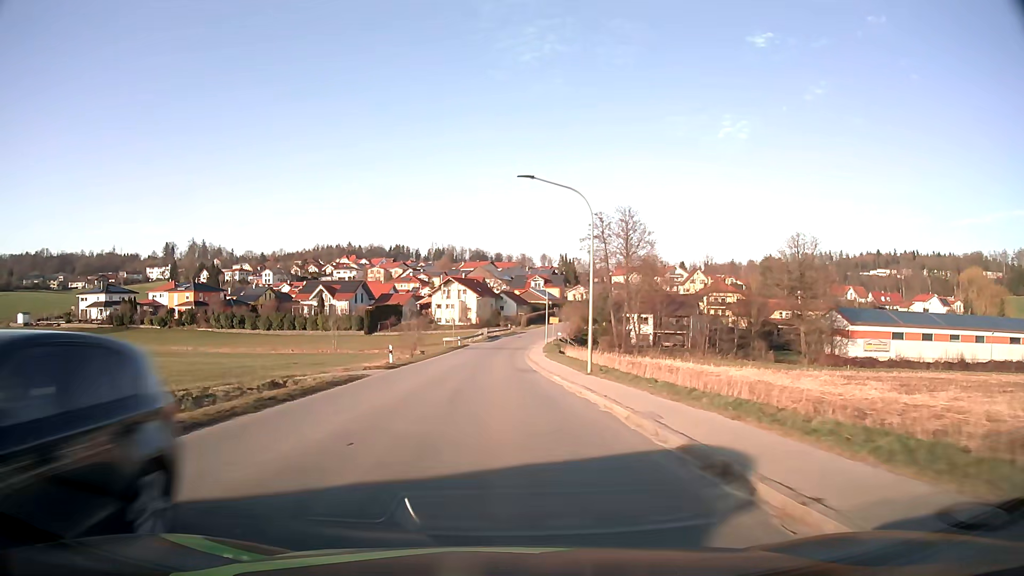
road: tertiary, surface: asphalt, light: Day
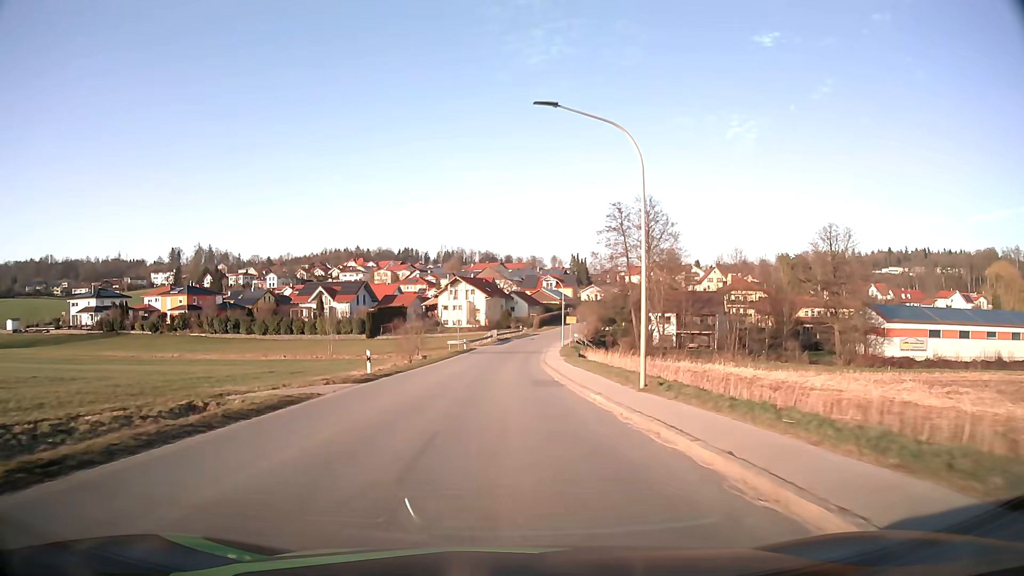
(-0.1, +8.1) m; -1°
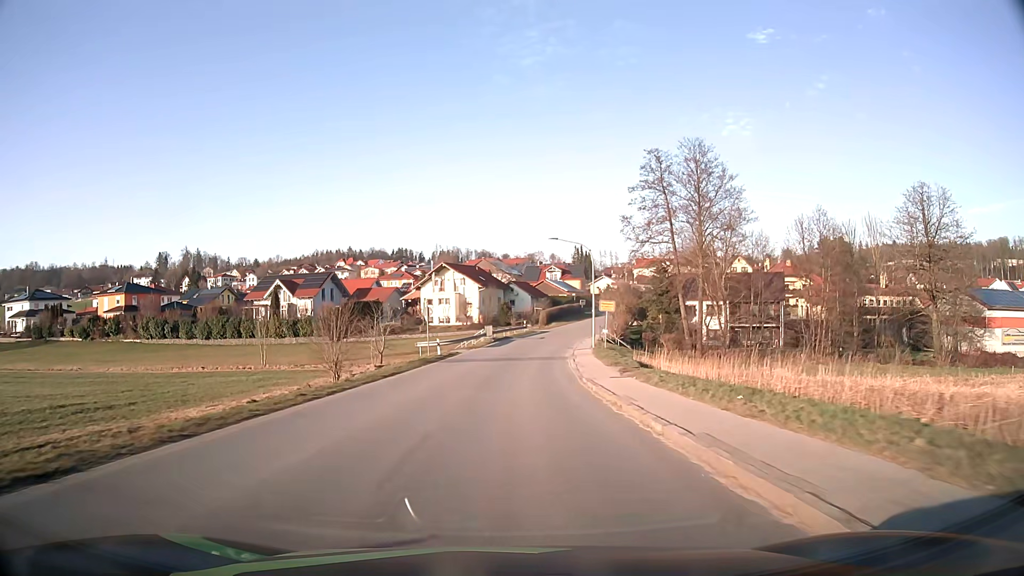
(-0.1, +24.5) m; 0°
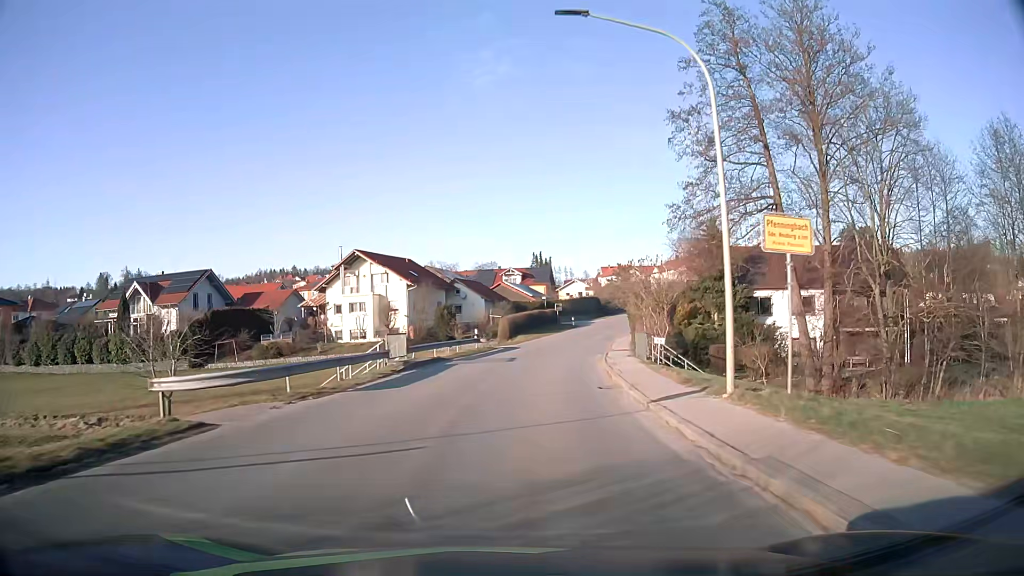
(+0.8, +32.8) m; +4°
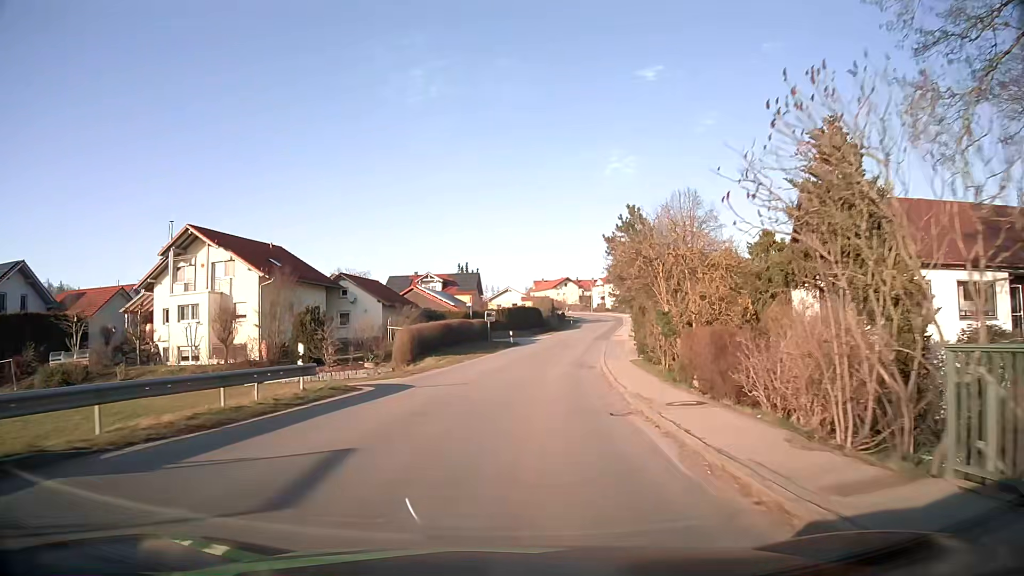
(+1.3, +24.5) m; +6°
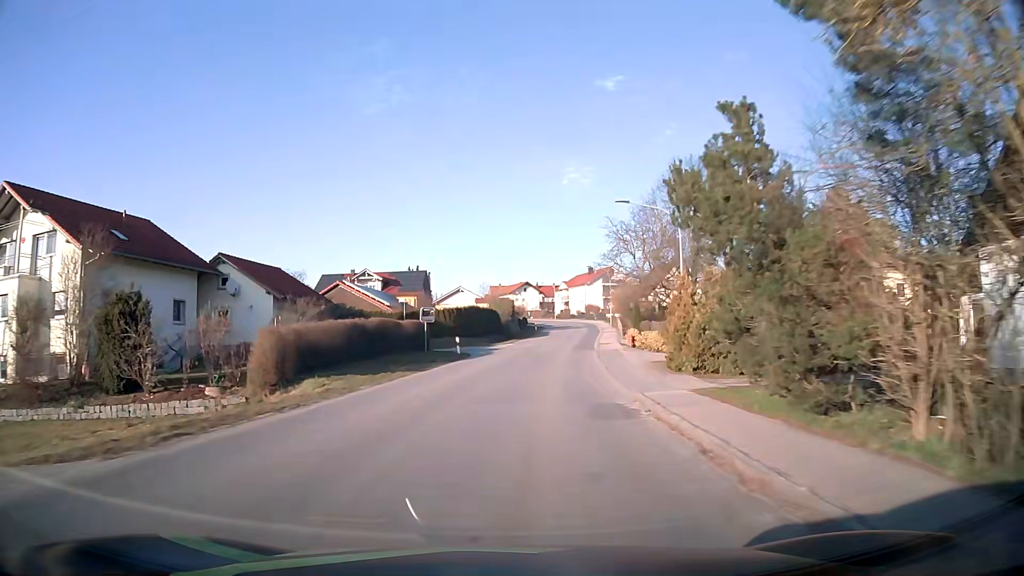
(+0.5, +16.5) m; +4°
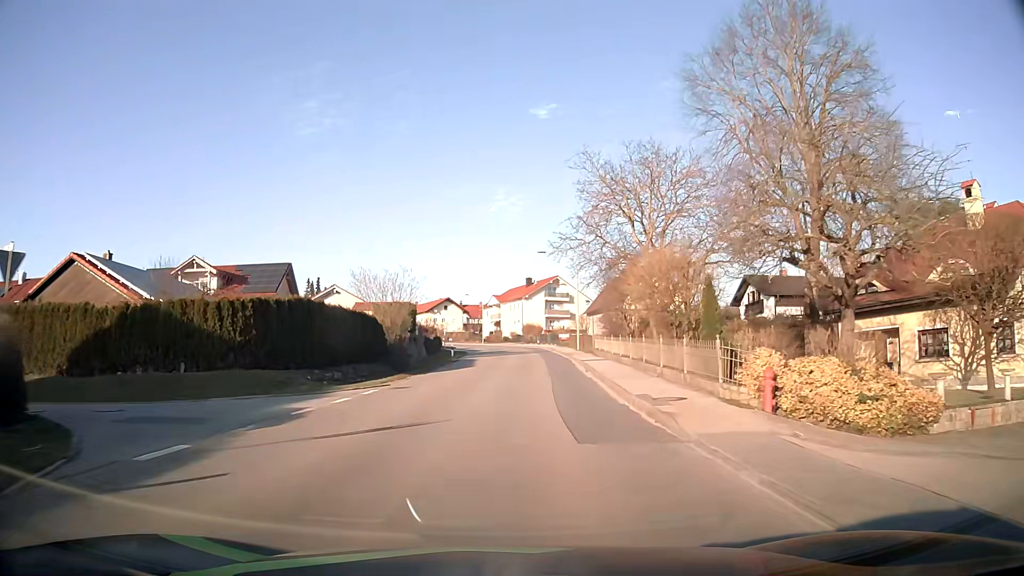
(+1.9, +32.6) m; +6°
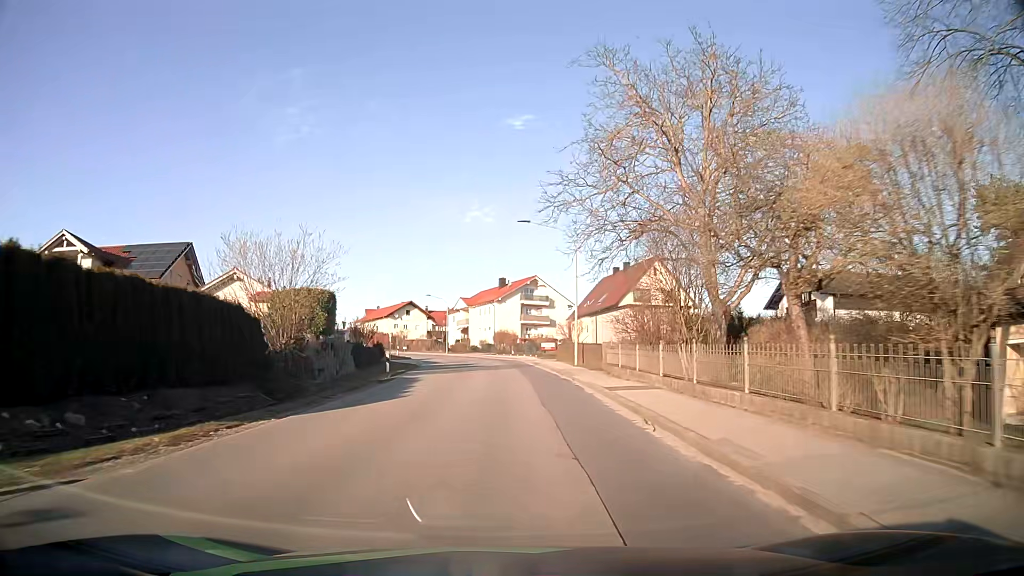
(+0.3, +15.9) m; +2°
(0, +10) (0, +20) (0, +30) (0, +40) (-1, +50) (-3, +60) (-5, +70) (-8, +79) (-12, +88) (-17, +97) m
